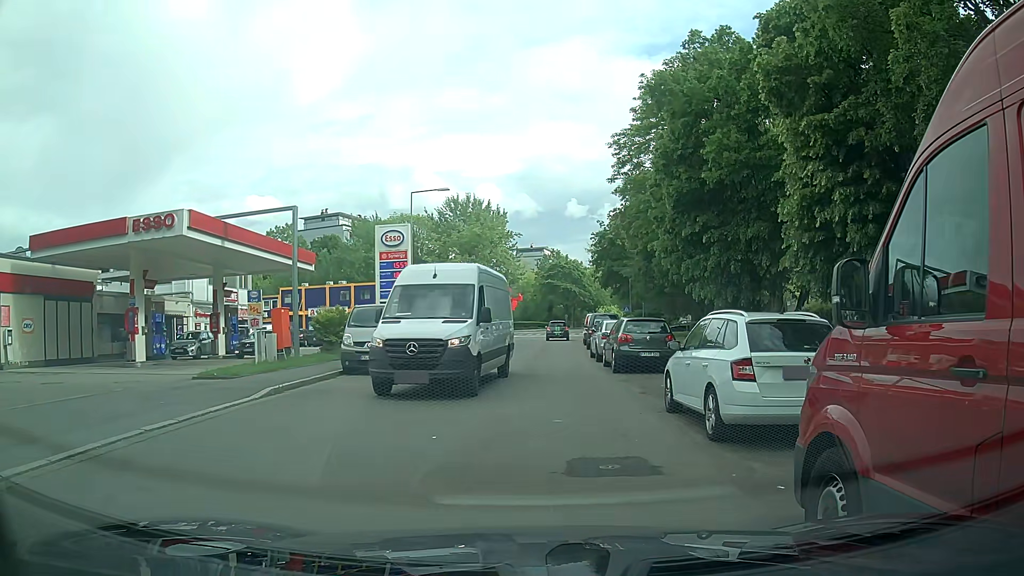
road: residential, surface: asphalt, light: Day
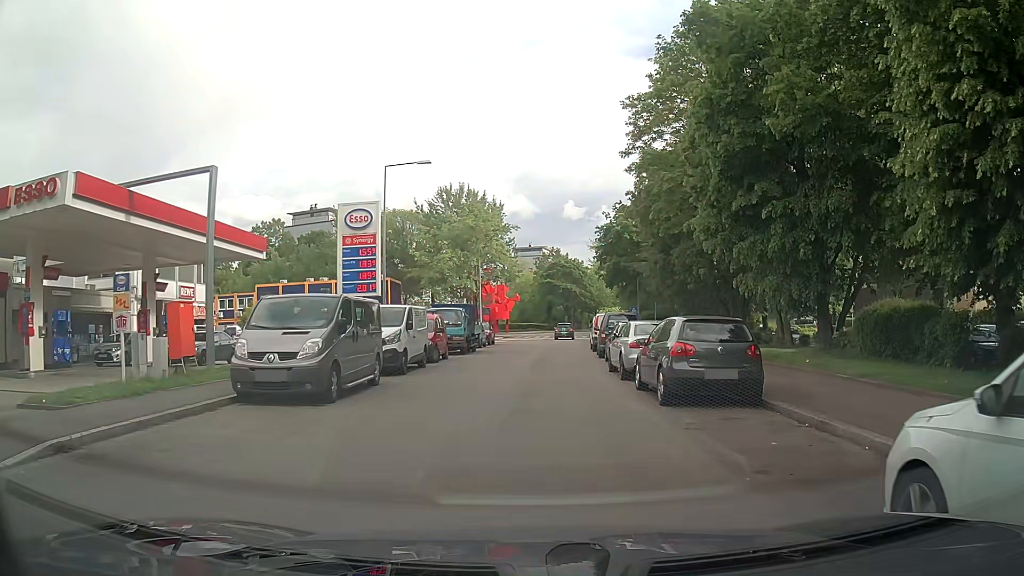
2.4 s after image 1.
(-0.3, +7.3) m; -1°
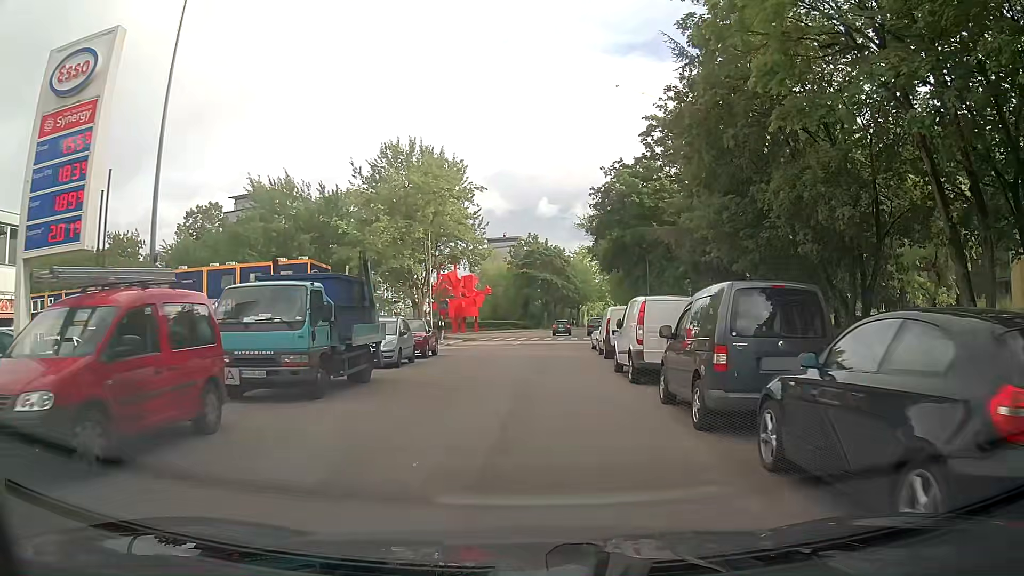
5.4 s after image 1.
(-0.2, +19.3) m; +1°
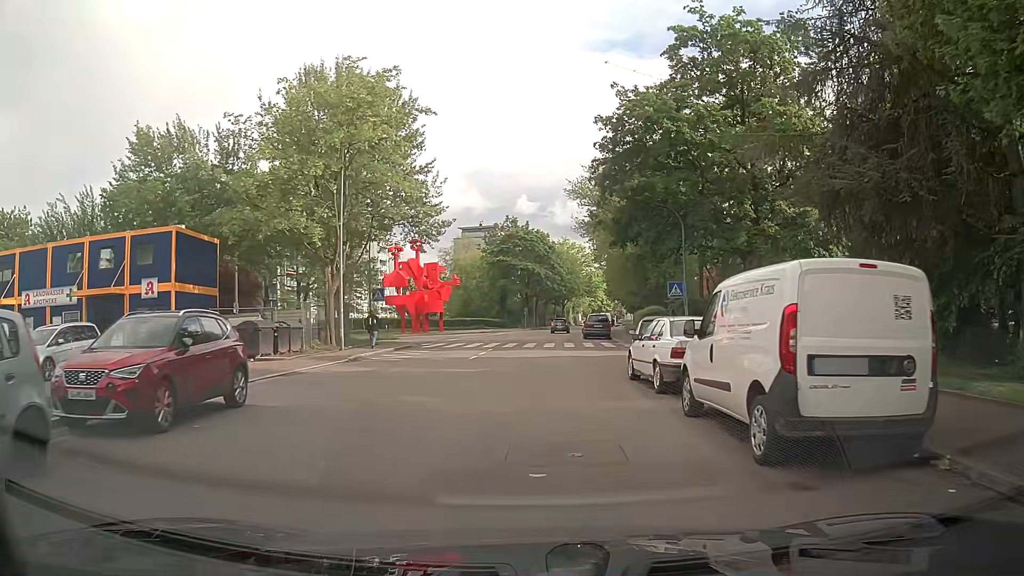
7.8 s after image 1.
(+0.2, +18.1) m; +1°
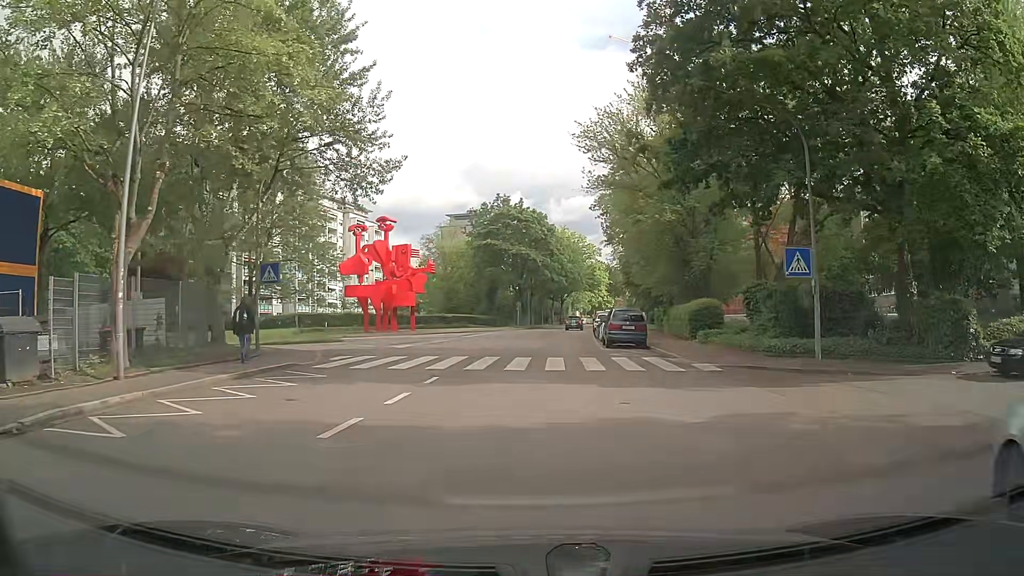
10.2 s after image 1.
(+0.1, +16.2) m; 0°
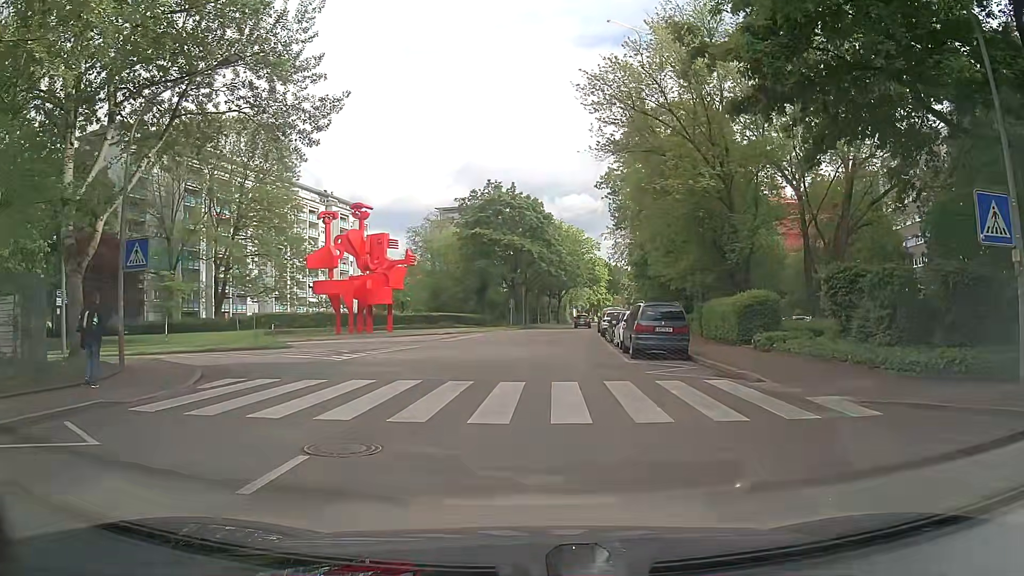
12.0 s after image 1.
(+0.1, +8.3) m; +1°
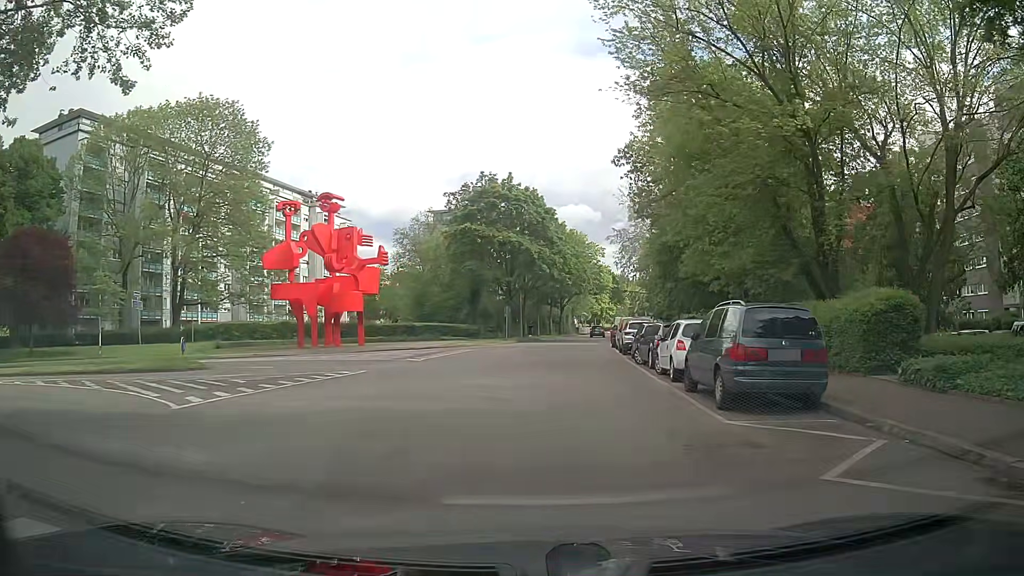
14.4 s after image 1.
(0.0, +10.1) m; 0°
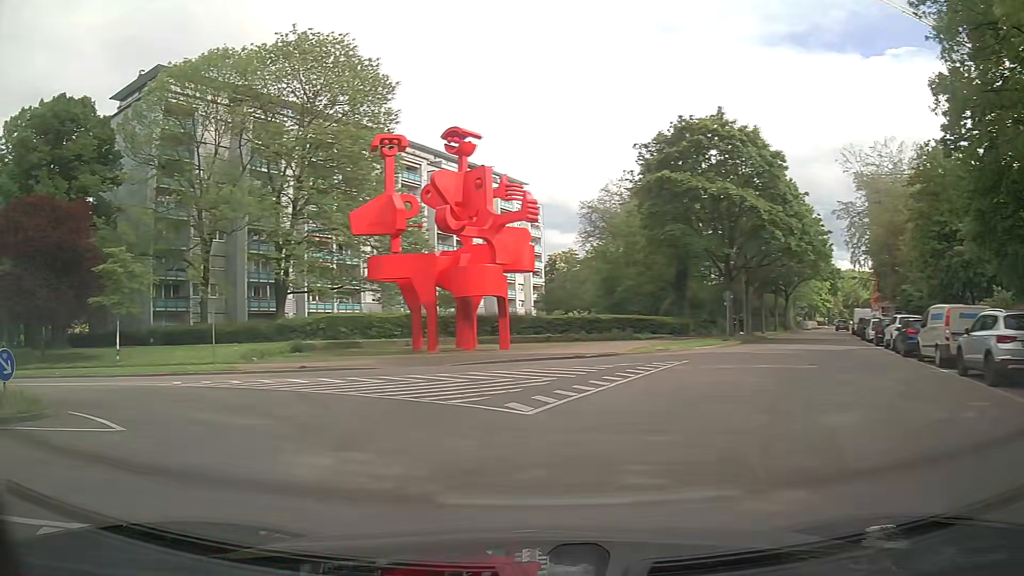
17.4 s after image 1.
(-0.9, +17.8) m; -19°
(-3, +9) (-11, +15) (-20, +19) (-30, +22) (-40, +24) (-49, +26) (-59, +28) (-68, +32) (-76, +39) (-81, +47) m
